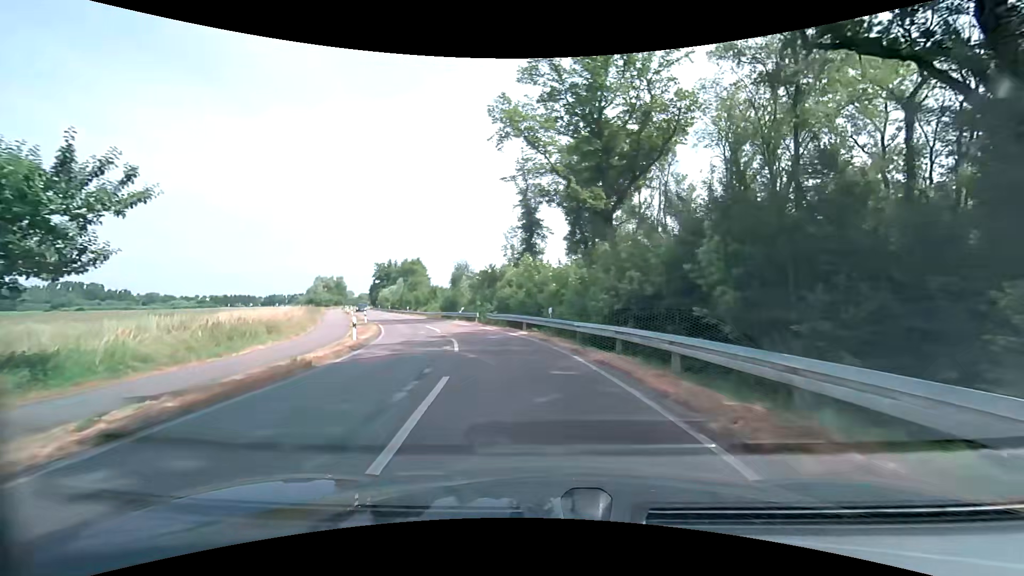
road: tertiary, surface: asphalt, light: Day
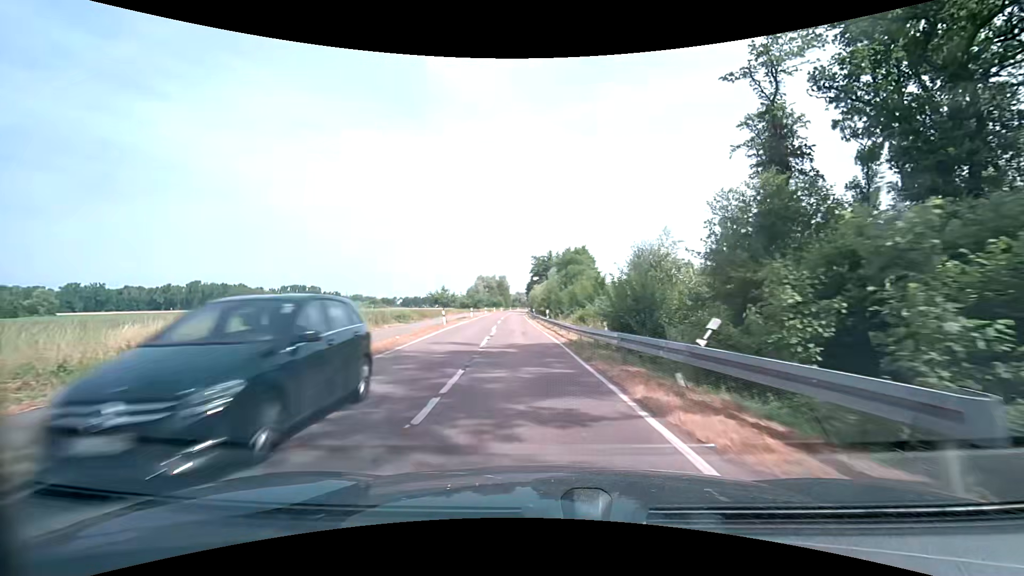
(-6.1, +33.9) m; -19°
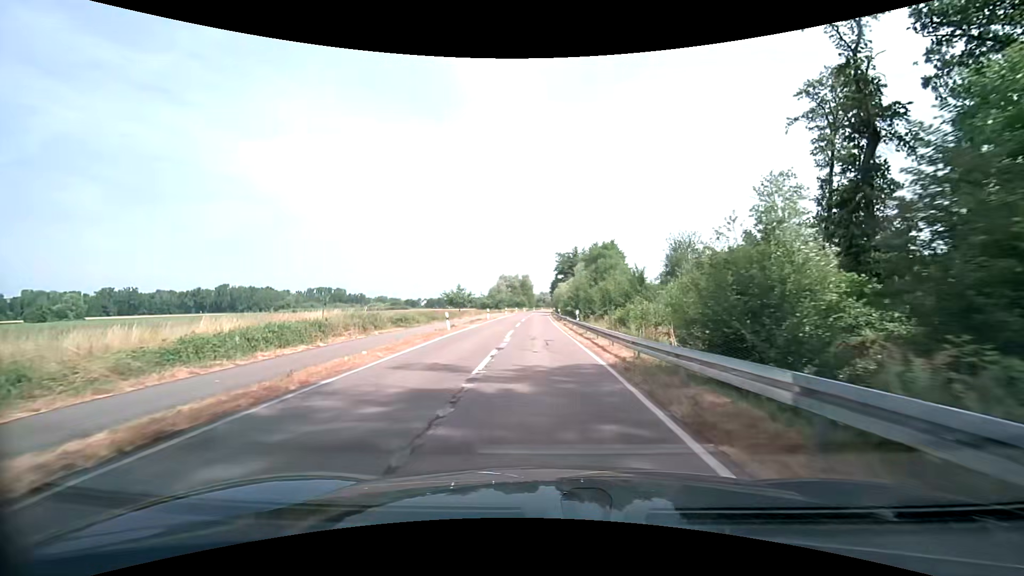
(-0.2, +7.3) m; -3°
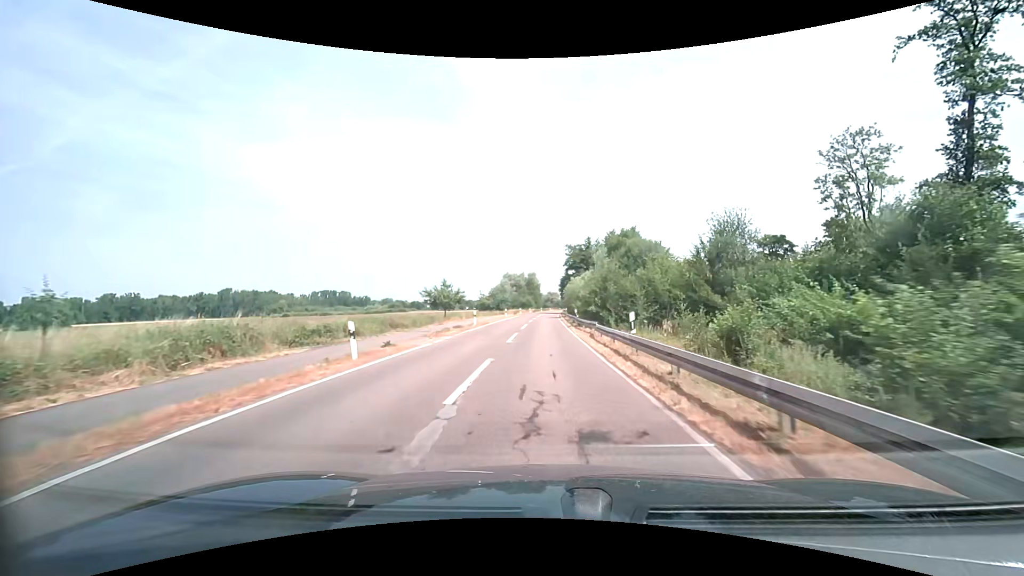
(-0.3, +15.4) m; -2°
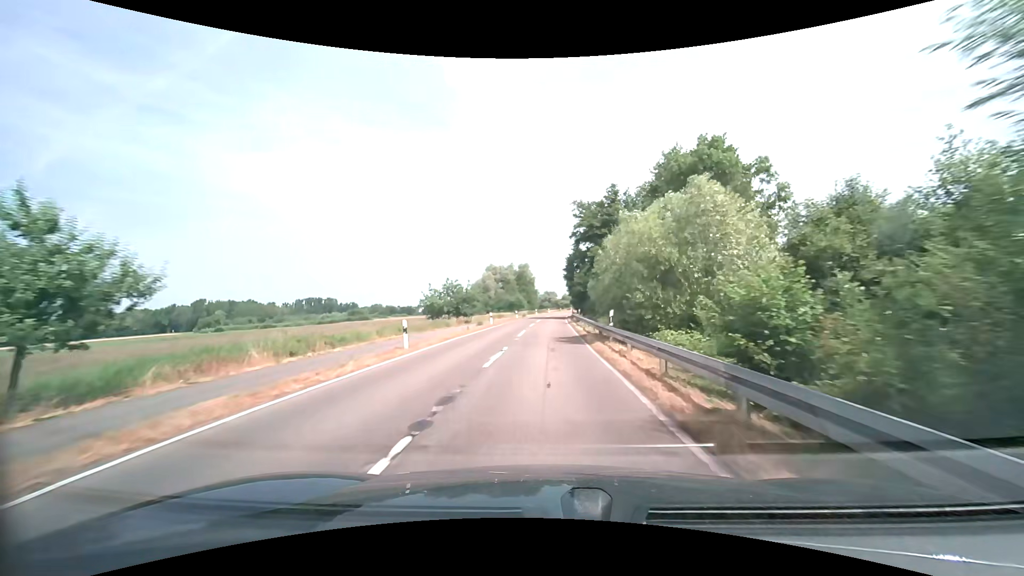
(+0.2, +43.7) m; 0°
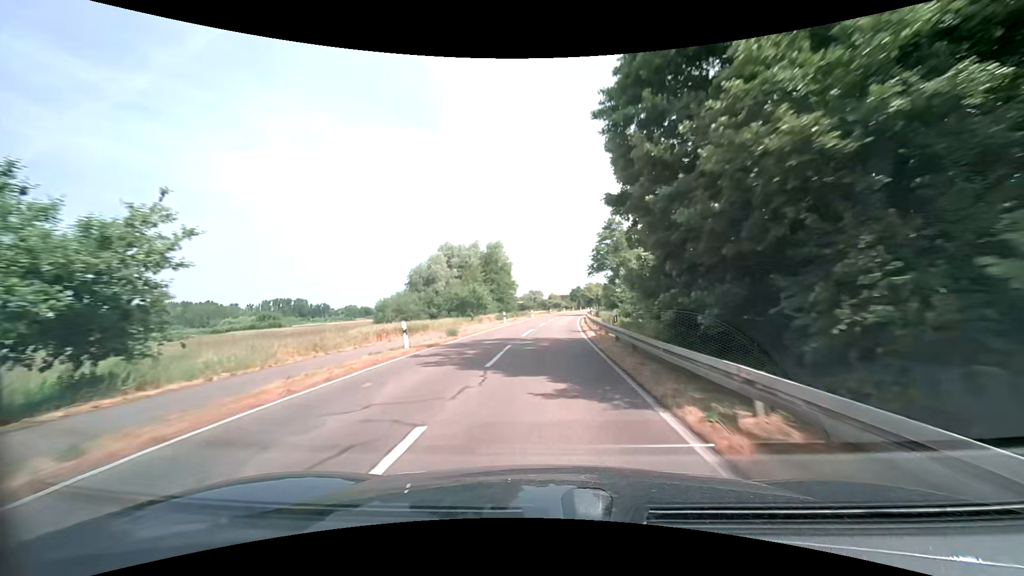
(+0.7, +48.9) m; +2°
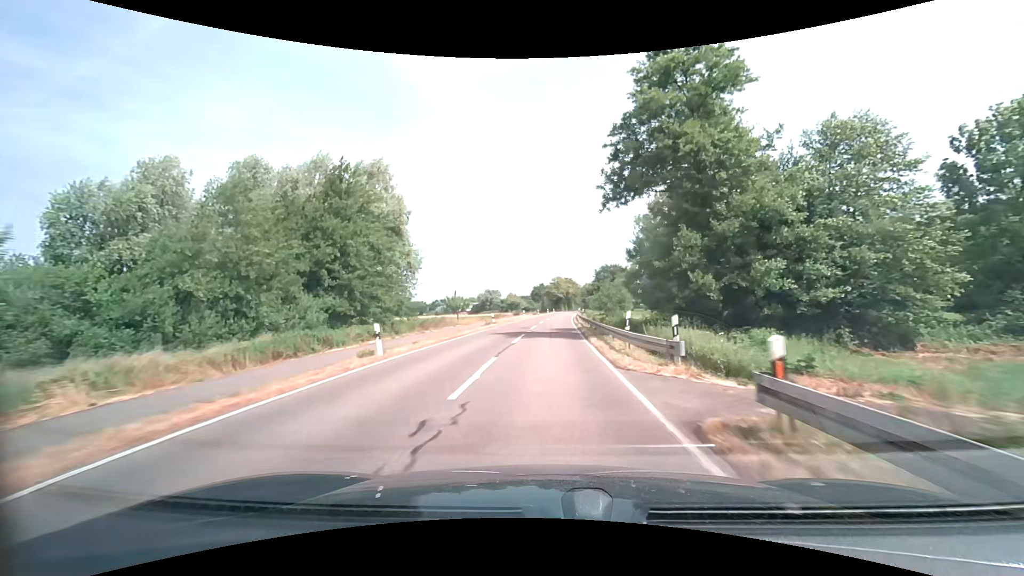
(+2.0, +52.9) m; +5°
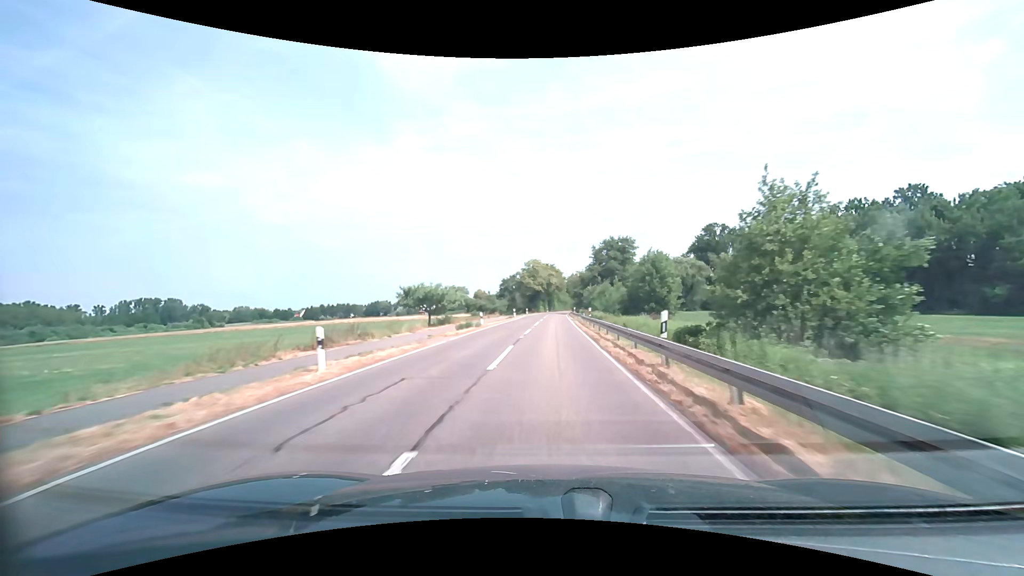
(+1.4, +57.0) m; +2°
(0, +10) (0, +20) (+1, +30) (+1, +40) (+1, +50) (+2, +60) (+2, +70) (+2, +80) (+3, +90) (+4, +100) m
